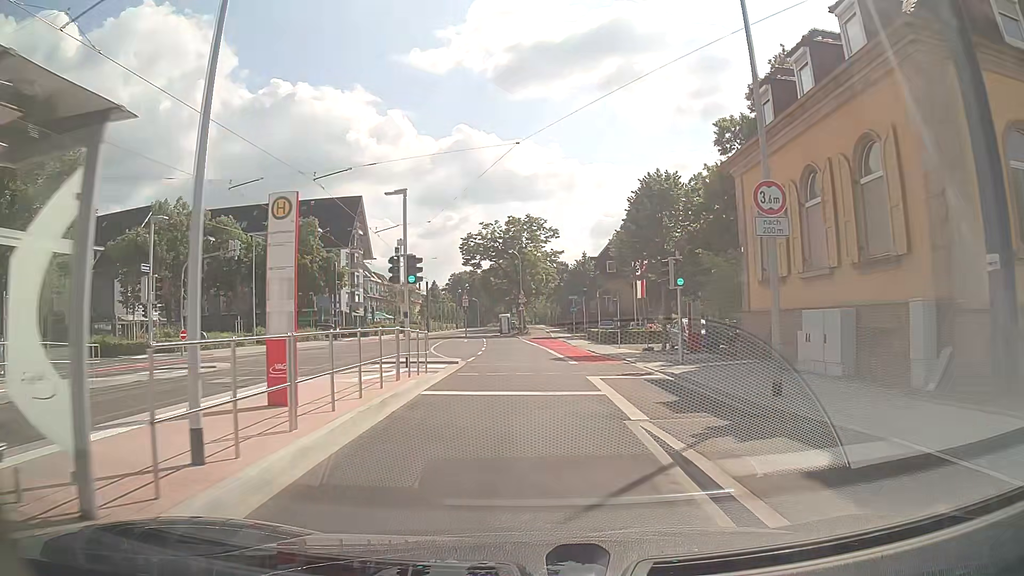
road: secondary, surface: asphalt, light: Day
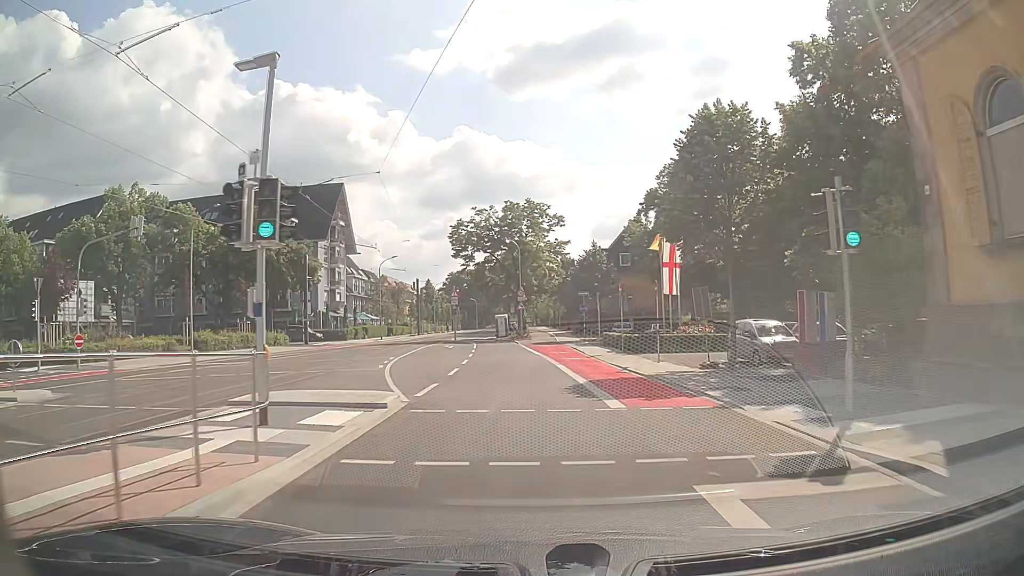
(0.0, +10.8) m; 0°
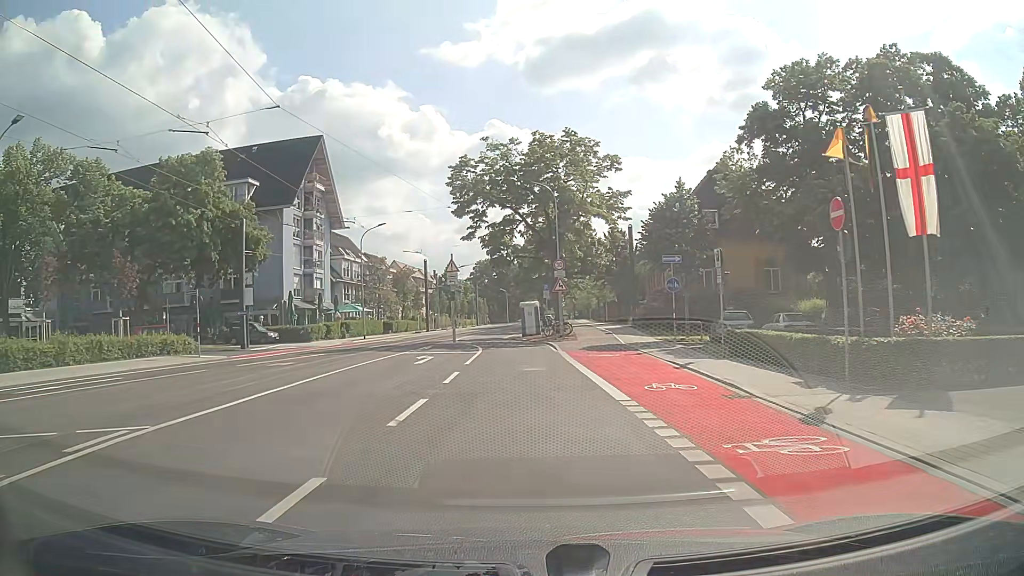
(-0.4, +22.4) m; -3°
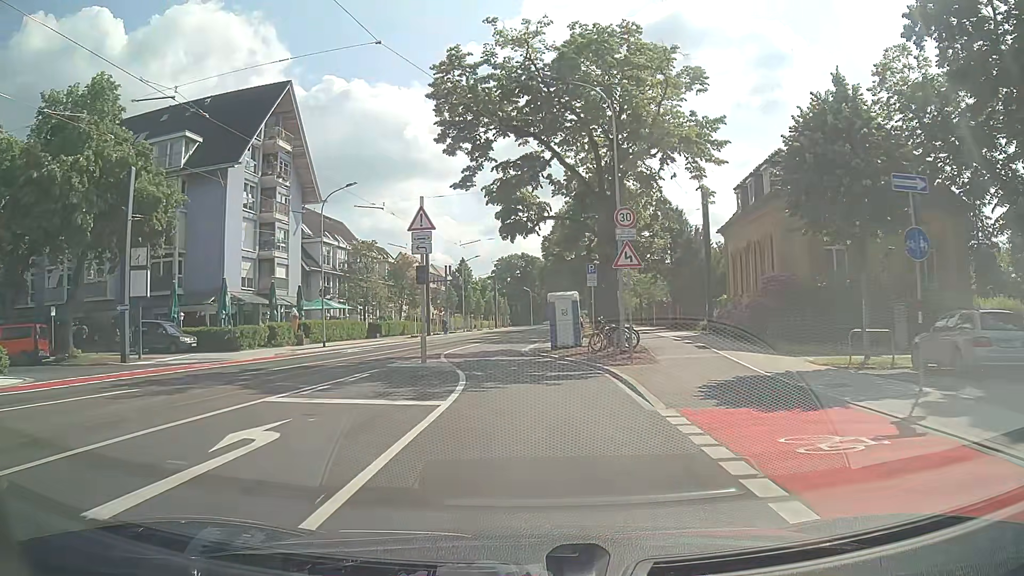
(-0.3, +17.4) m; -2°
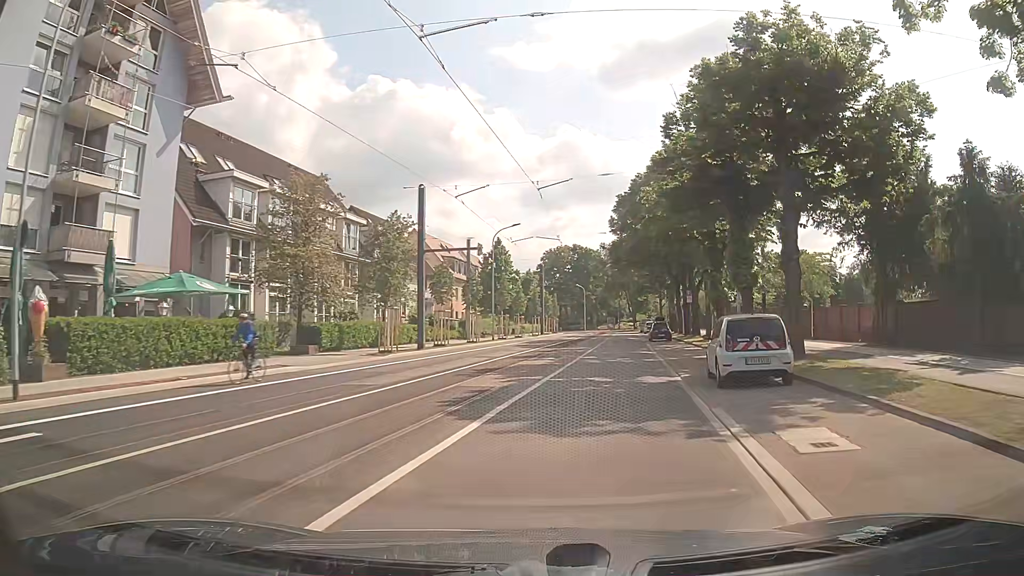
(-1.5, +29.2) m; -4°
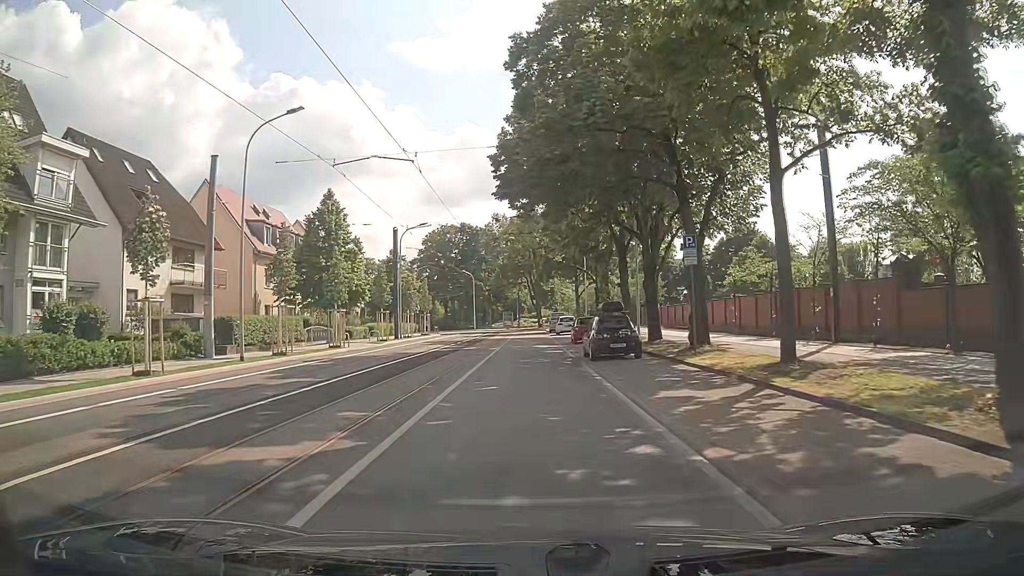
(+4.0, +30.0) m; +9°
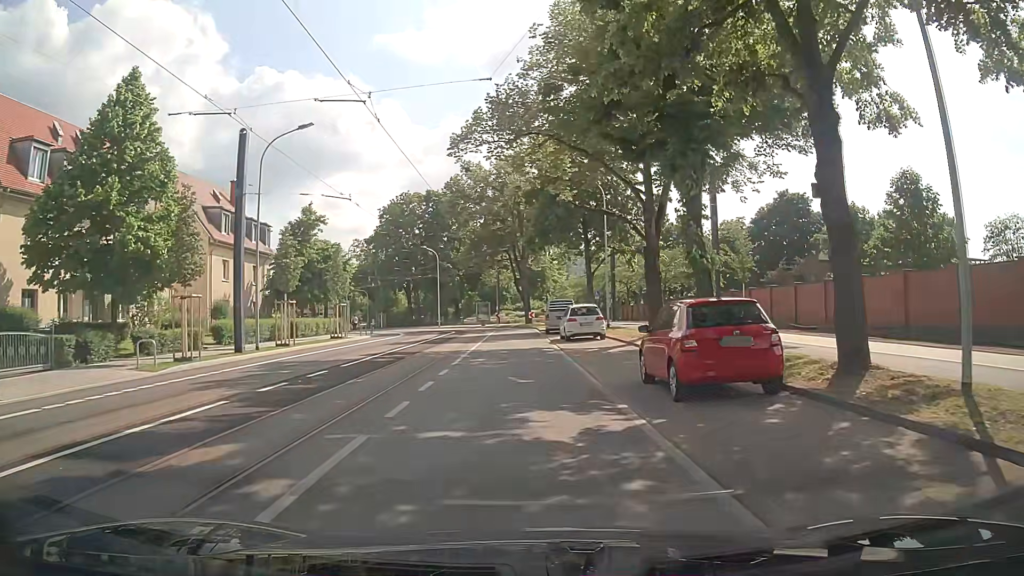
(-0.2, +27.2) m; +1°
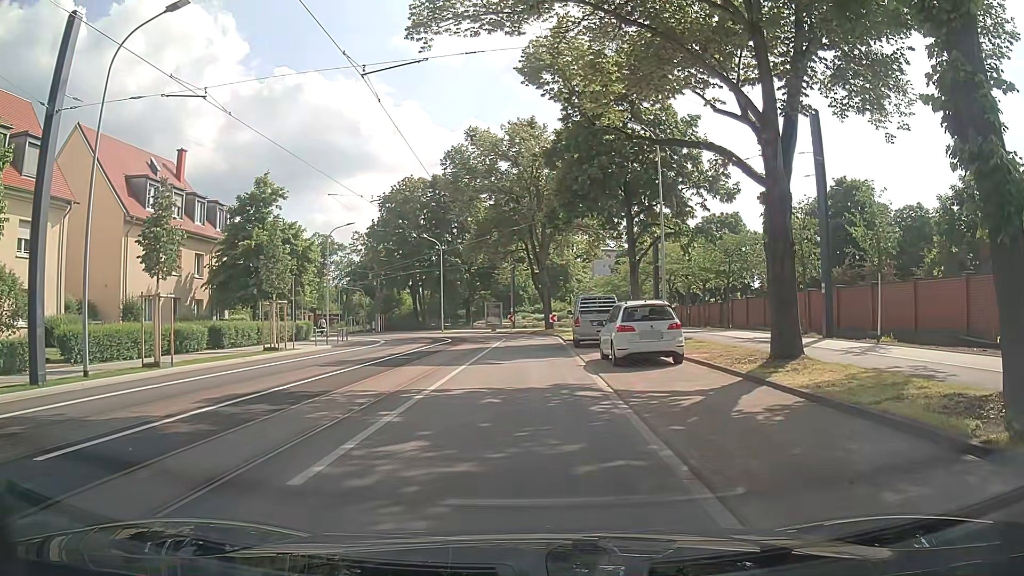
(0.0, +11.9) m; -5°
